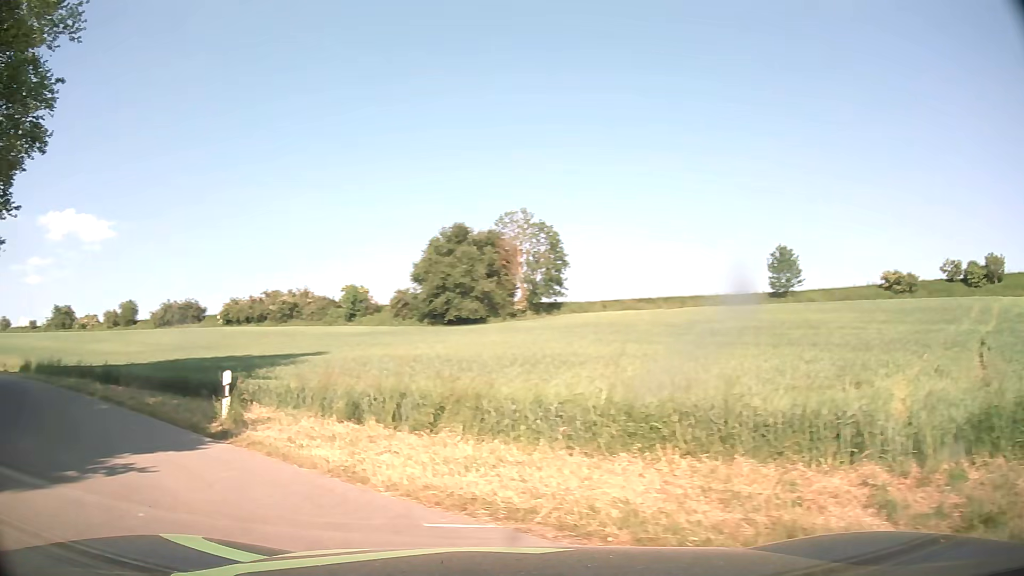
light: Day
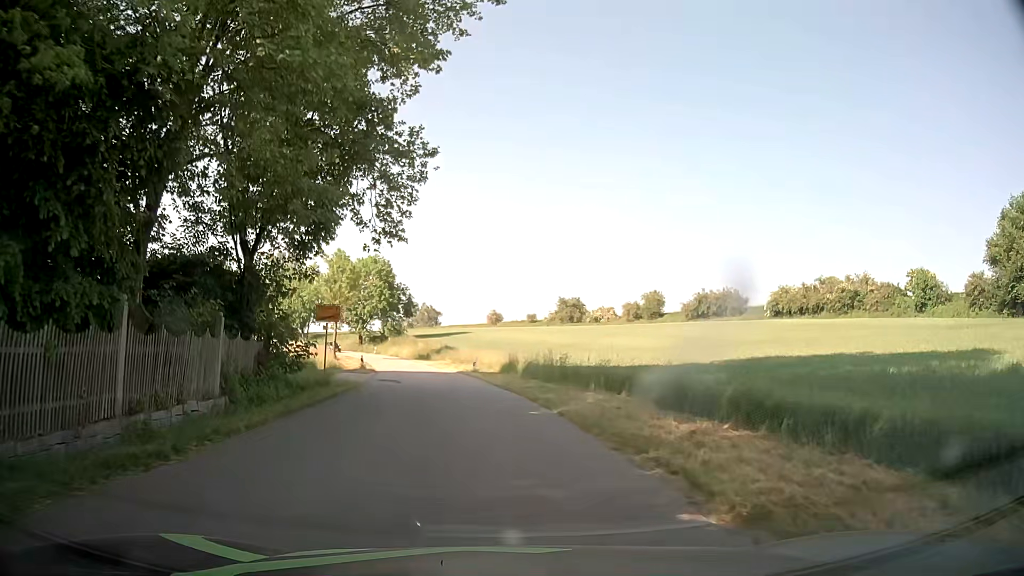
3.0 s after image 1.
(-10.9, +14.3) m; -48°
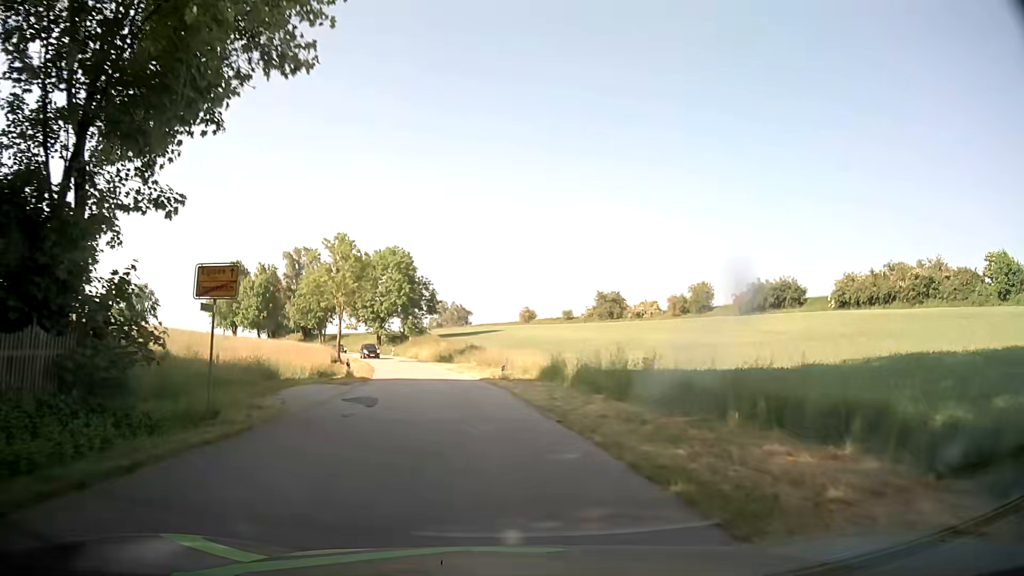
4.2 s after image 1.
(-0.2, +12.4) m; -3°
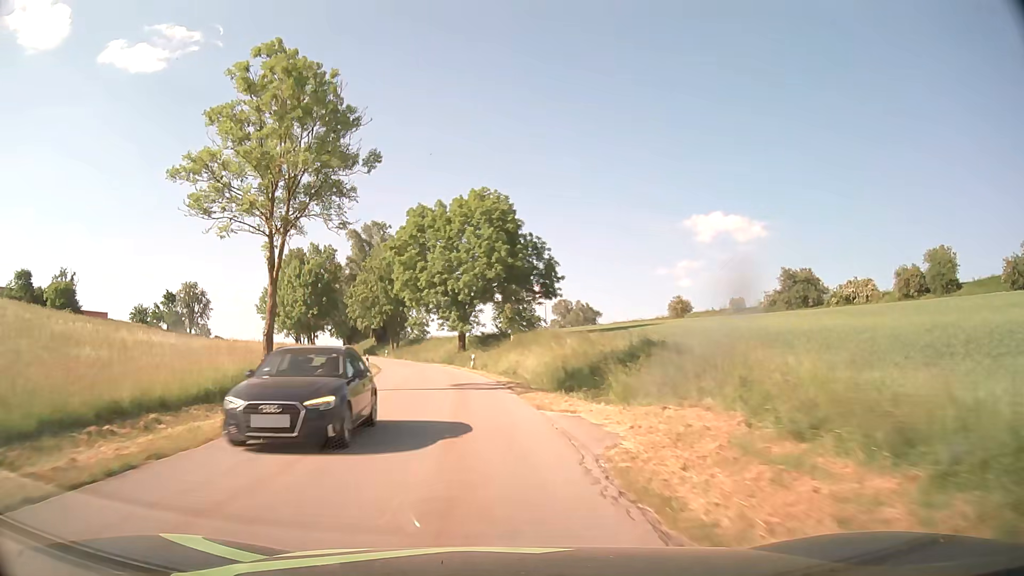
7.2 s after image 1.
(-3.9, +43.5) m; -10°
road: tertiary
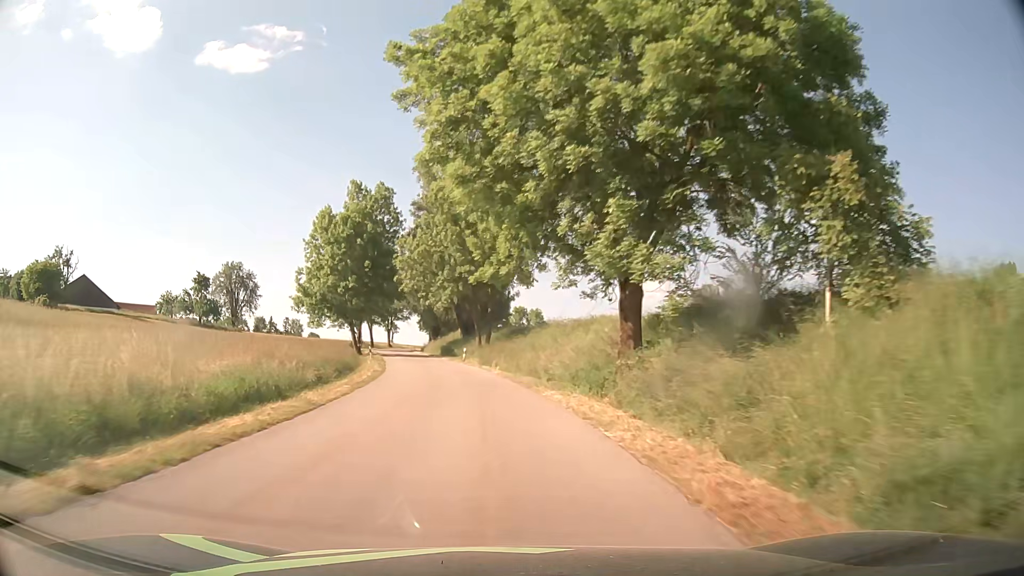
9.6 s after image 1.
(-4.3, +43.7) m; -10°
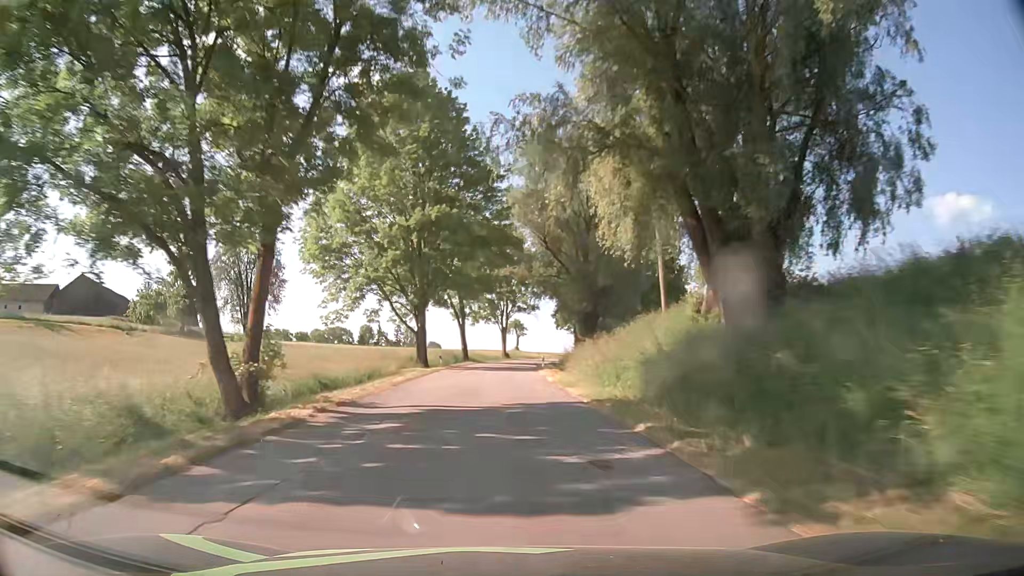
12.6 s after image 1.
(-7.0, +57.1) m; -12°
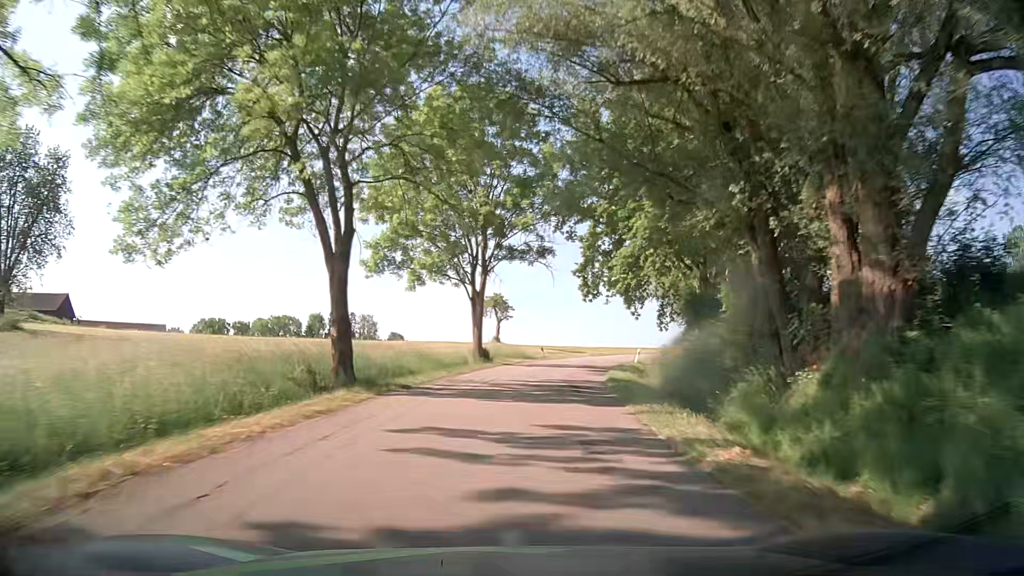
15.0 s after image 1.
(-0.2, +45.2) m; +2°
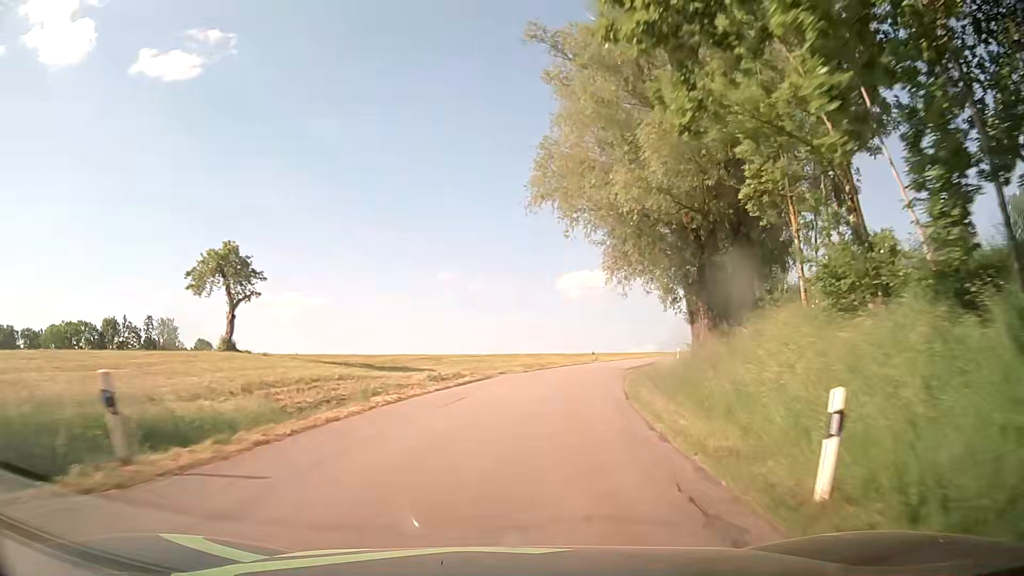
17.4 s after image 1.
(+4.5, +43.0) m; +13°
(0, +10) (+2, +20) (+4, +30) (+6, +39) (+10, +49) (+14, +58) (+18, +67) (+24, +75) (+29, +84) (+34, +92) m
